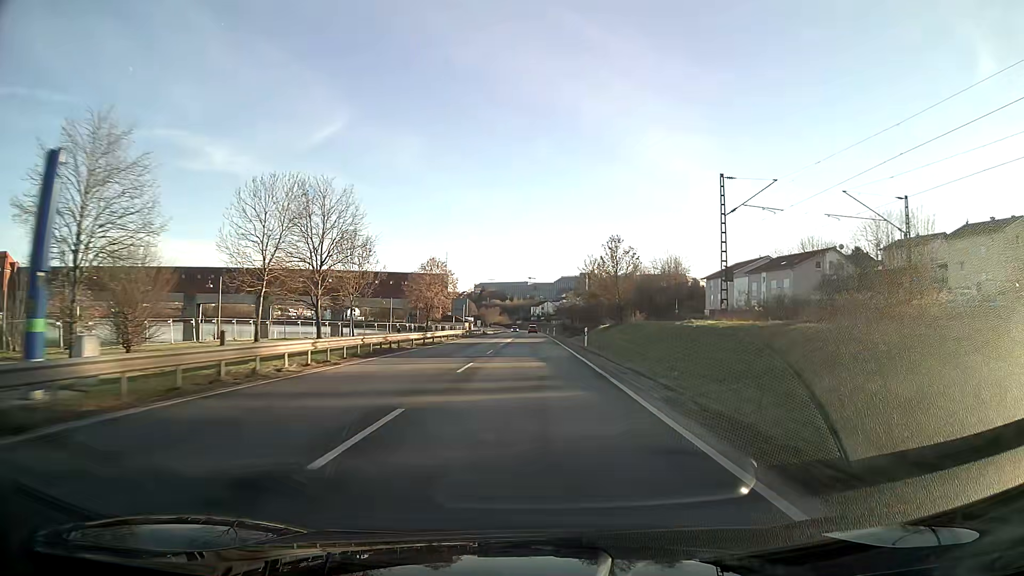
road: primary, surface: asphalt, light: Day
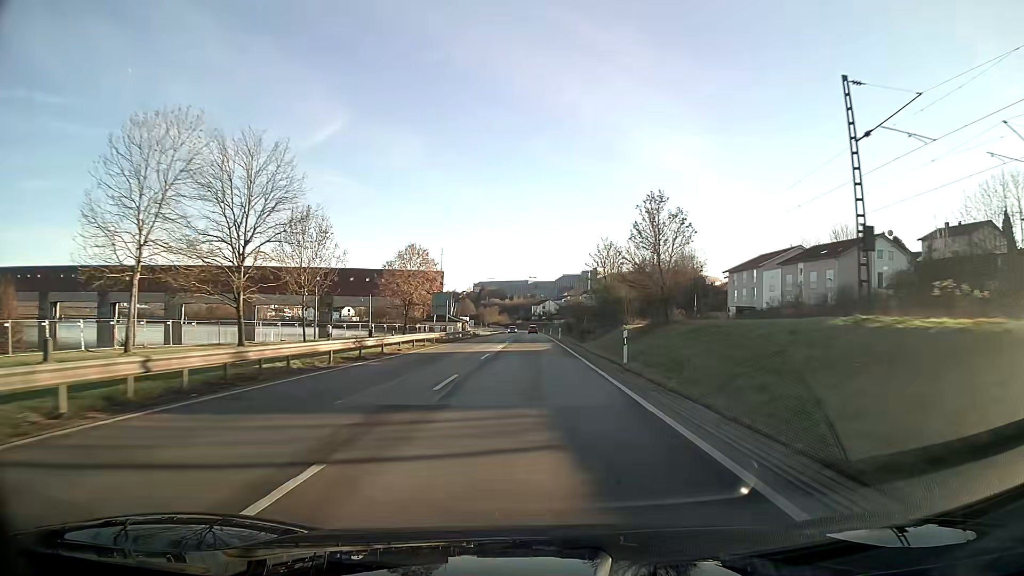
(0.0, +16.0) m; 0°
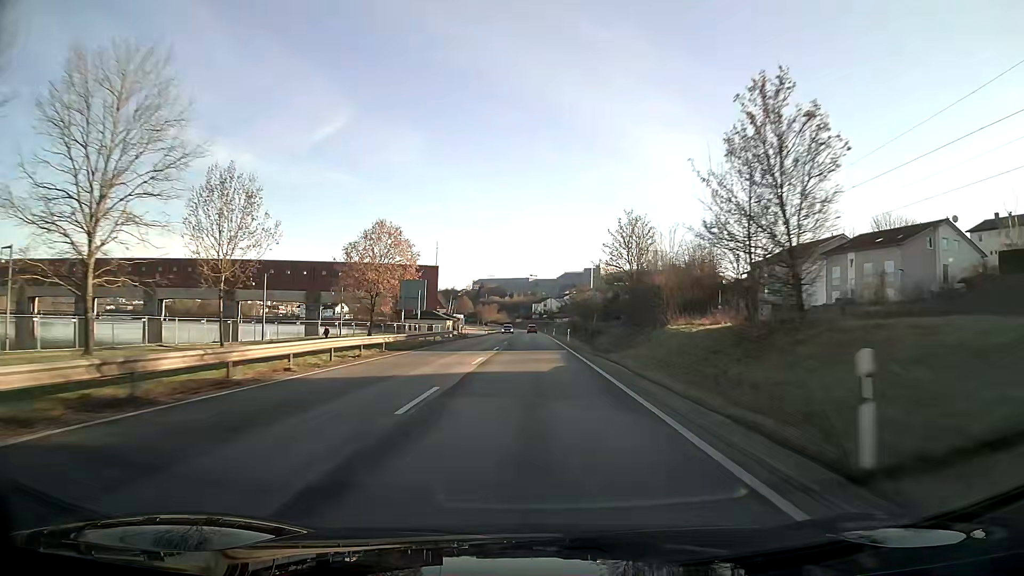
(0.0, +16.1) m; 0°
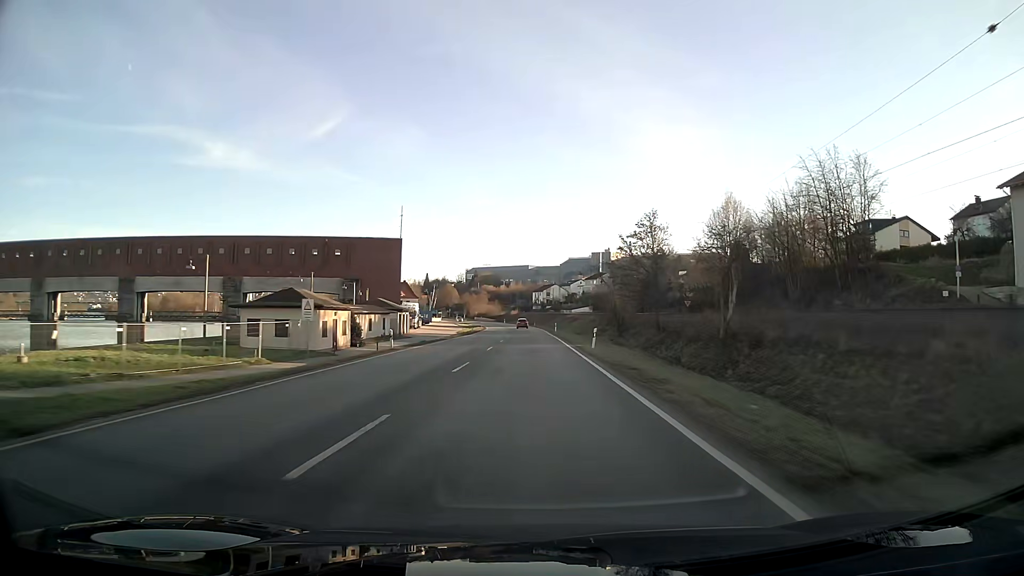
(+0.1, +65.2) m; 0°
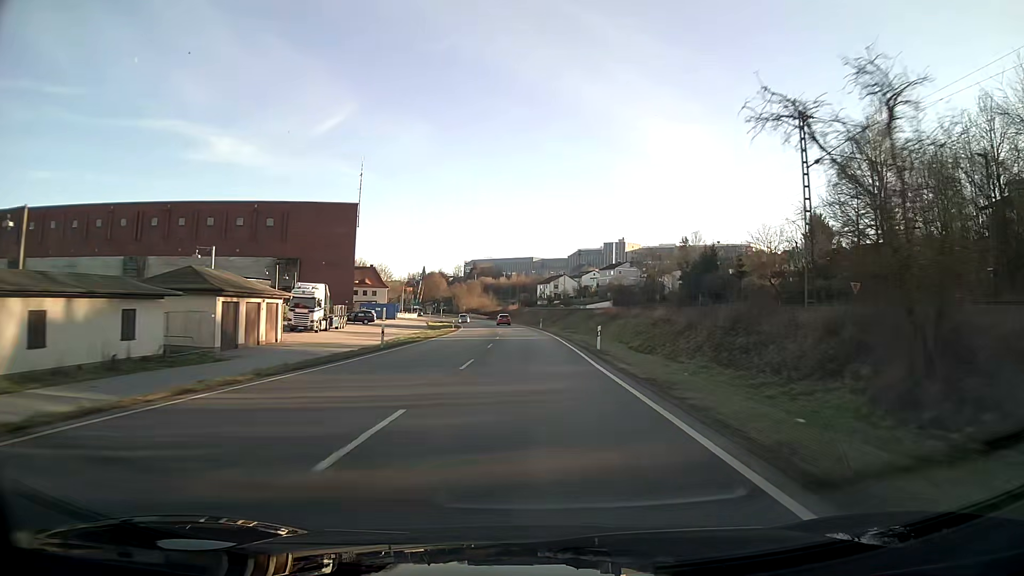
(-0.2, +47.8) m; 0°
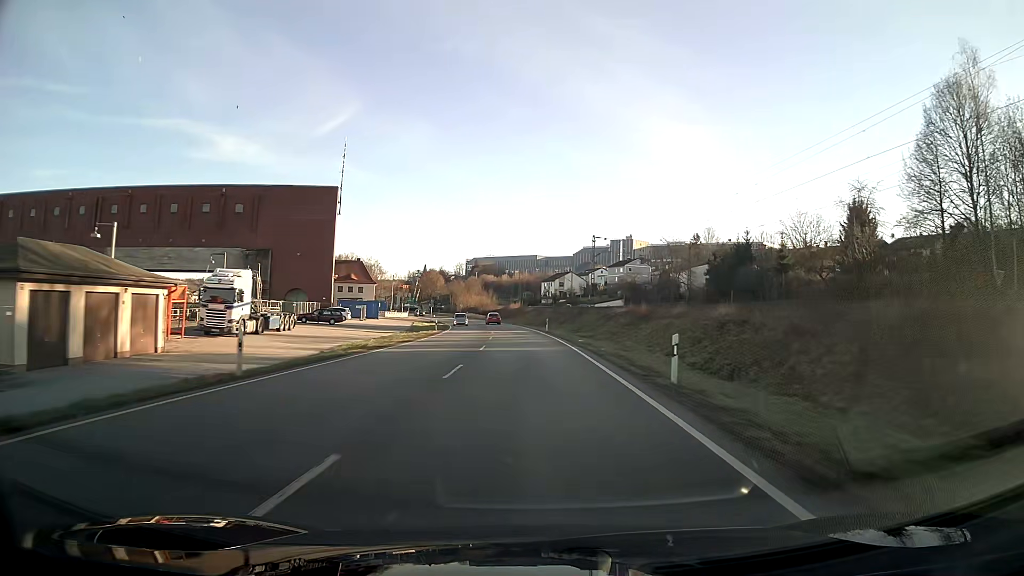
(0.0, +15.4) m; 0°
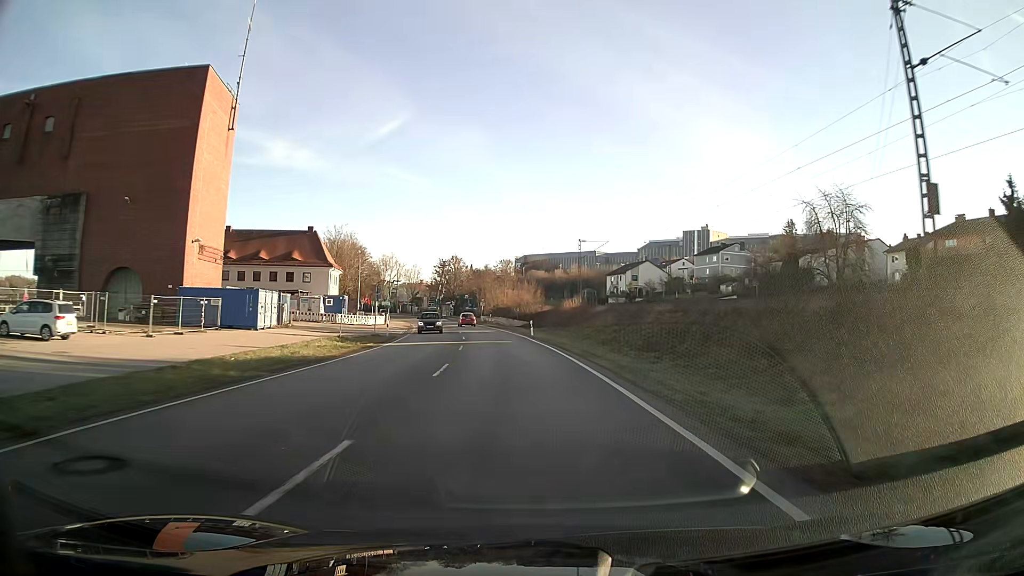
(-2.2, +59.1) m; -5°
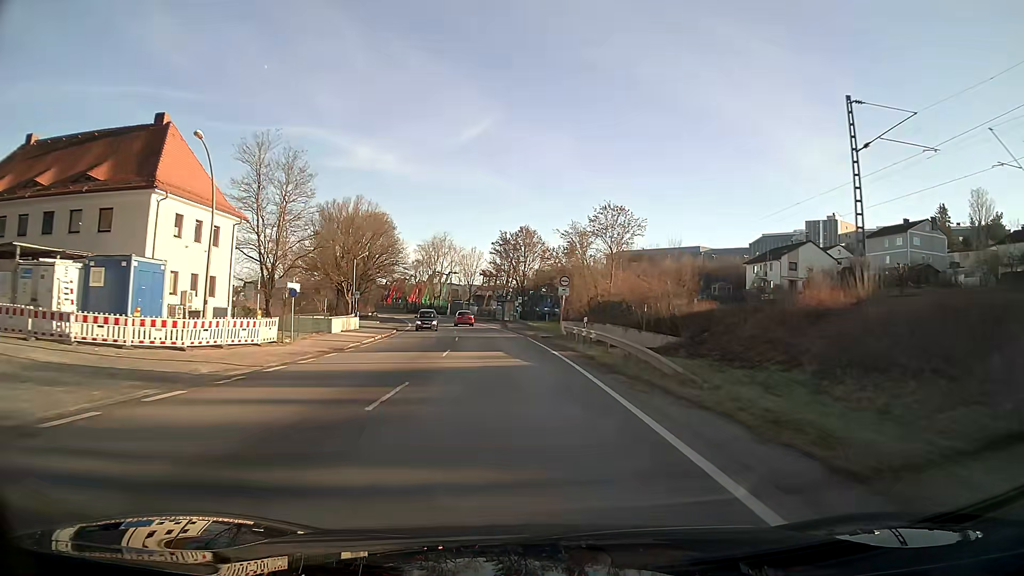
(-3.5, +53.7) m; -7°
